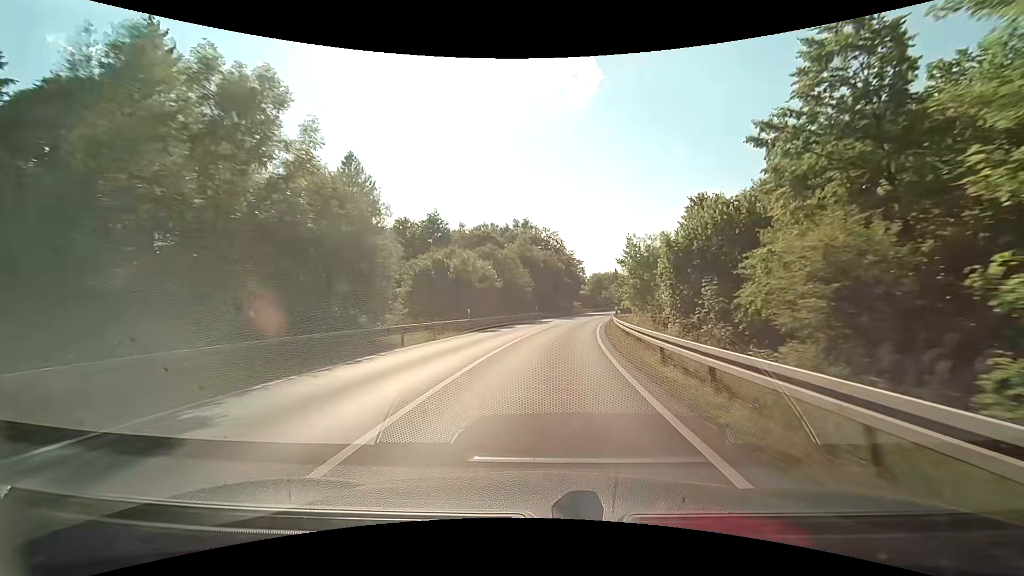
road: secondary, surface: asphalt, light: Day
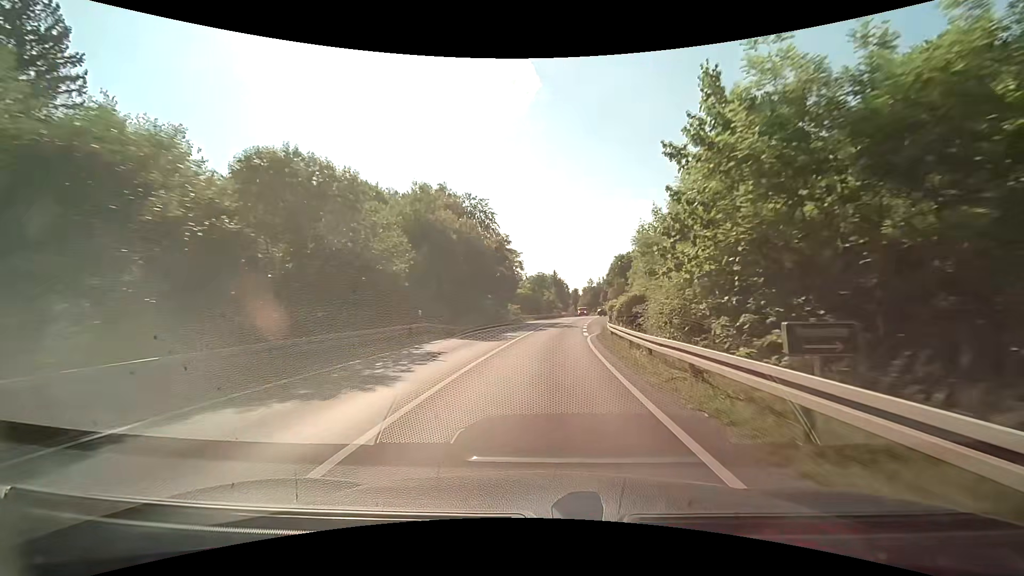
(+2.0, +31.5) m; +7°
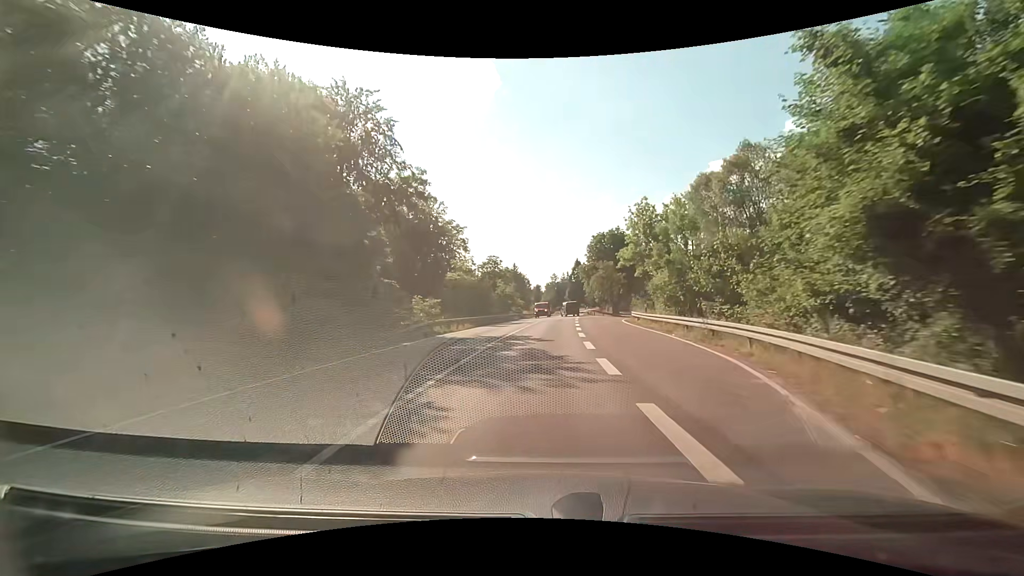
(+1.4, +30.8) m; +5°
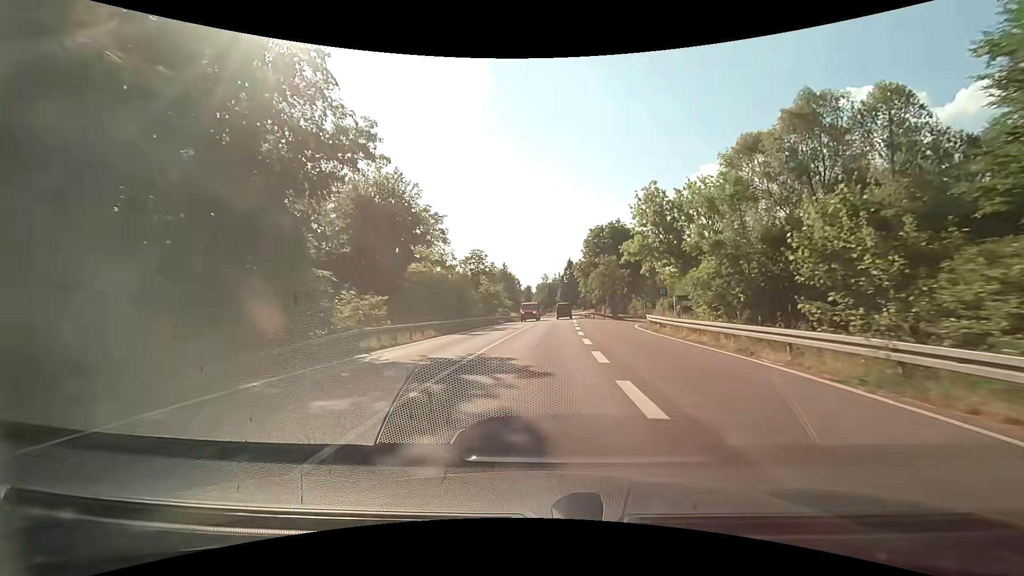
(+0.1, +9.7) m; +1°
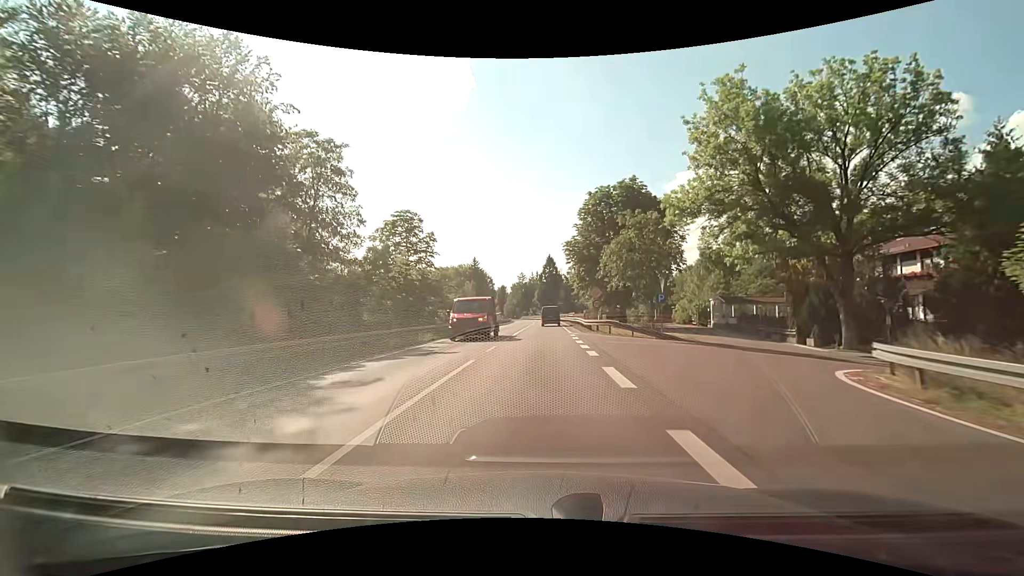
(+0.6, +27.3) m; +2°
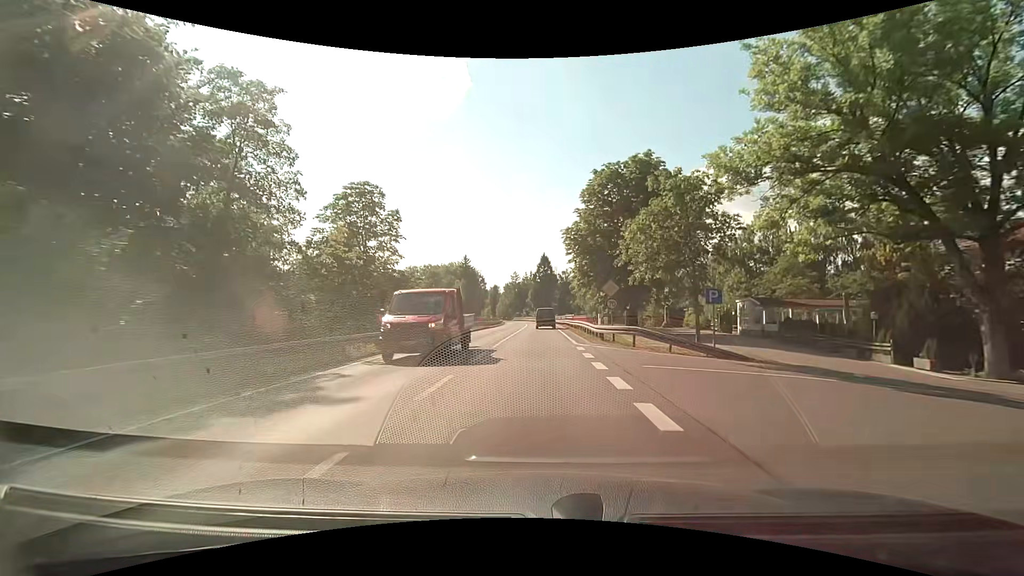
(+0.1, +8.9) m; +1°
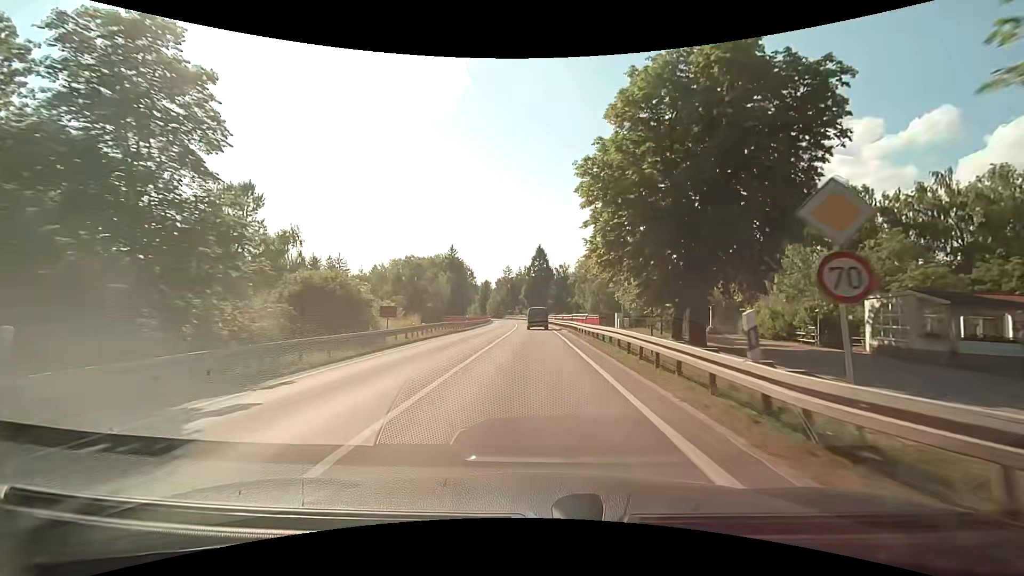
(+0.2, +18.2) m; +1°
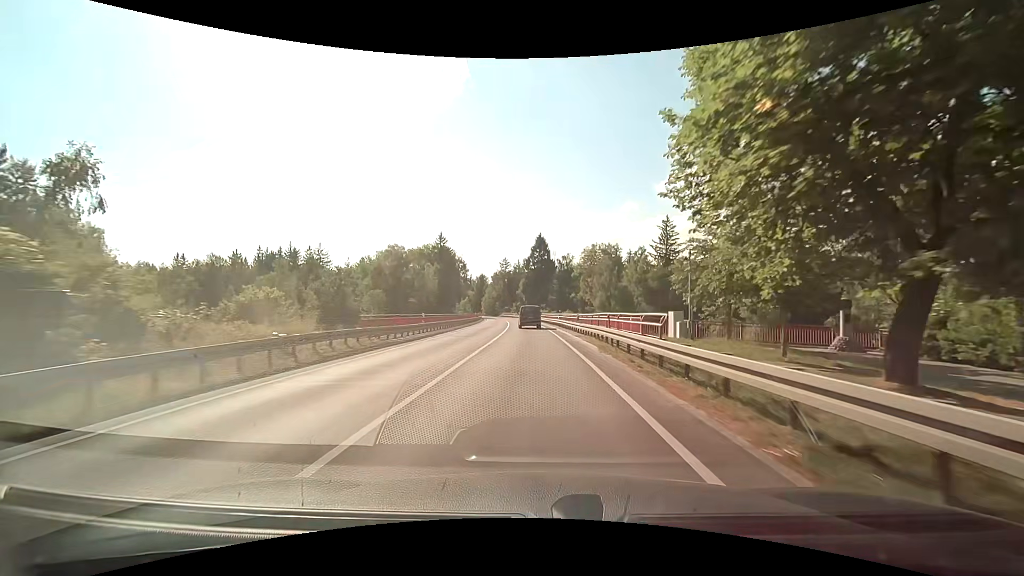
(0.0, +18.7) m; 0°
(0, +10) (0, +20) (0, +30) (-1, +40) (-1, +50) (-1, +60) (-2, +70) (-2, +80) (-3, +90) (-4, +100) m
